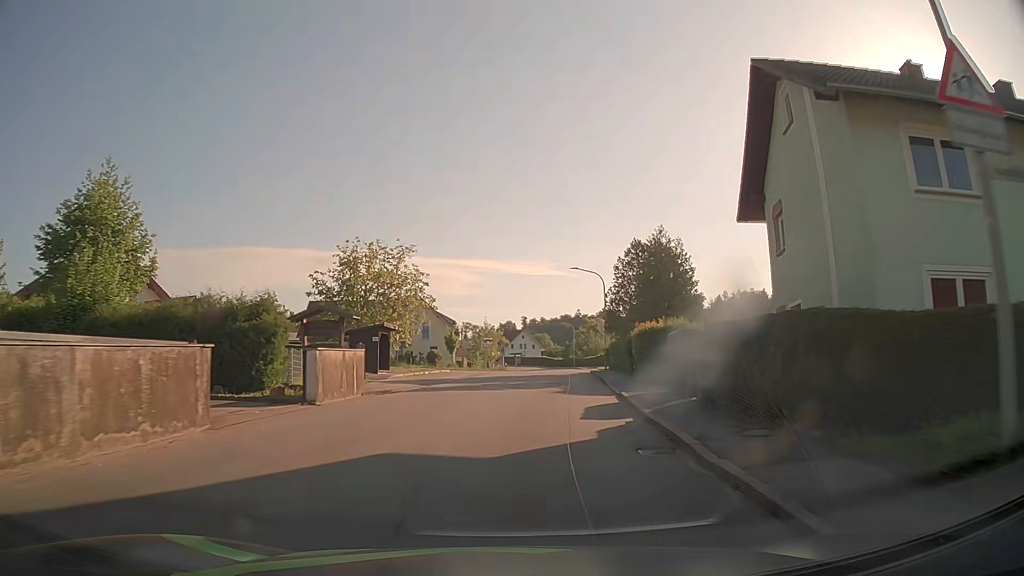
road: tertiary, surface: asphalt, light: Day
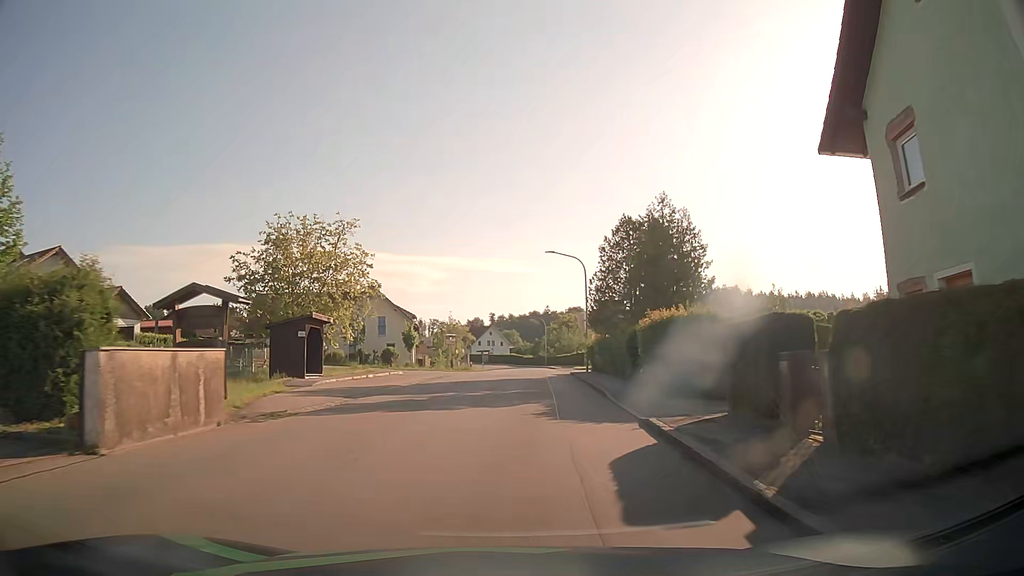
(+0.2, +7.7) m; +3°
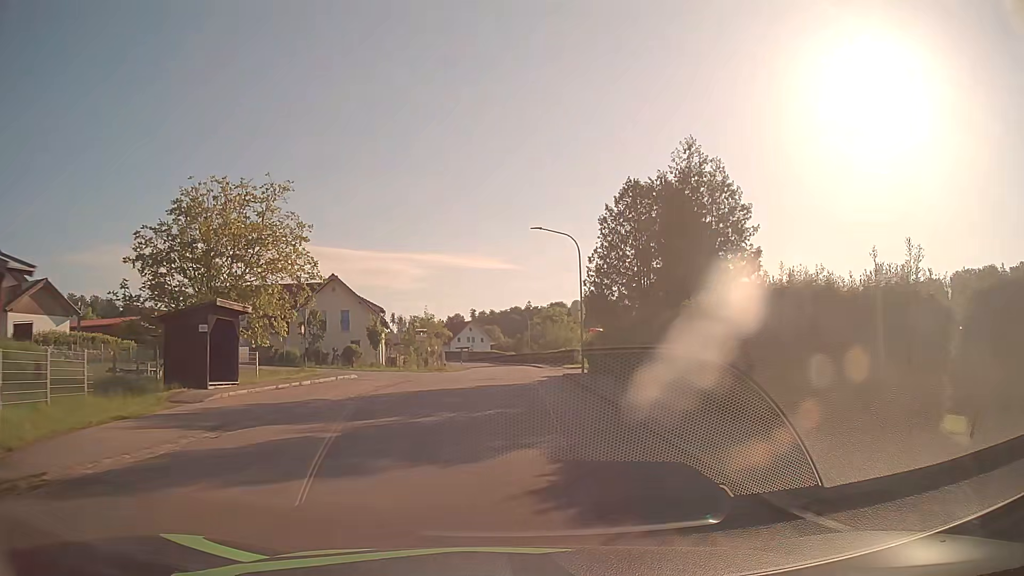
(+0.1, +7.7) m; +2°
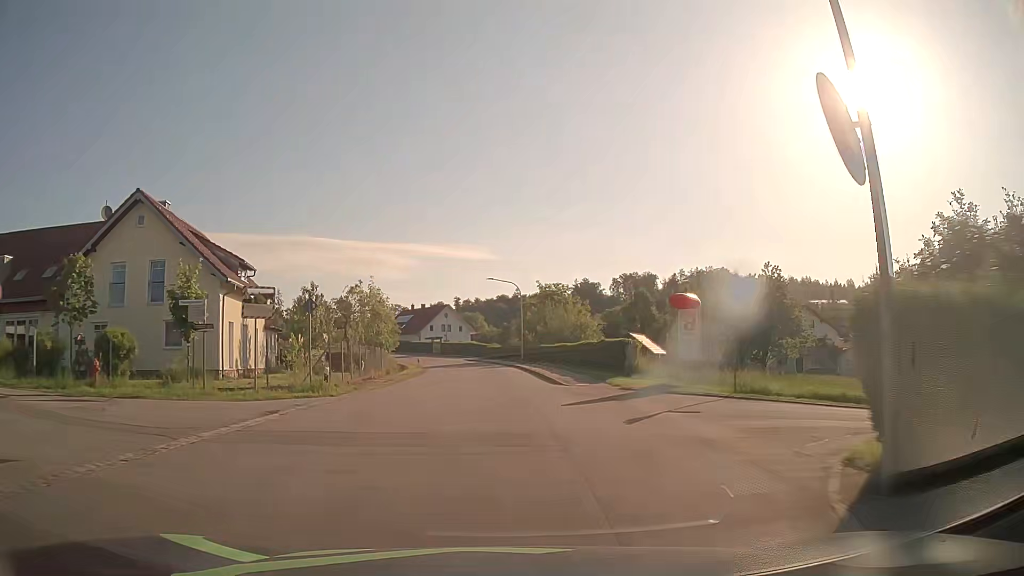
(+0.5, +31.1) m; +1°
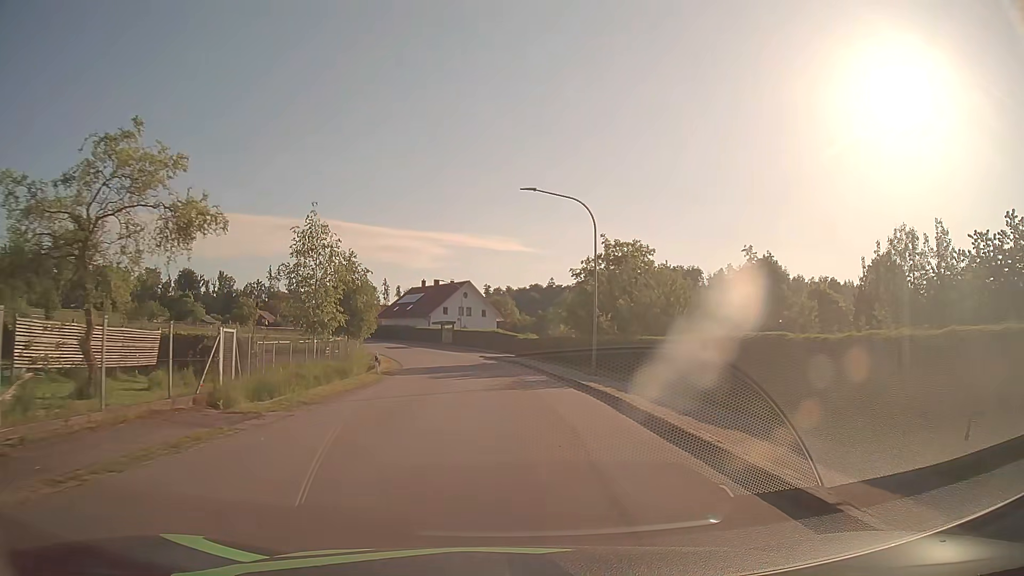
(-0.8, +31.1) m; -3°
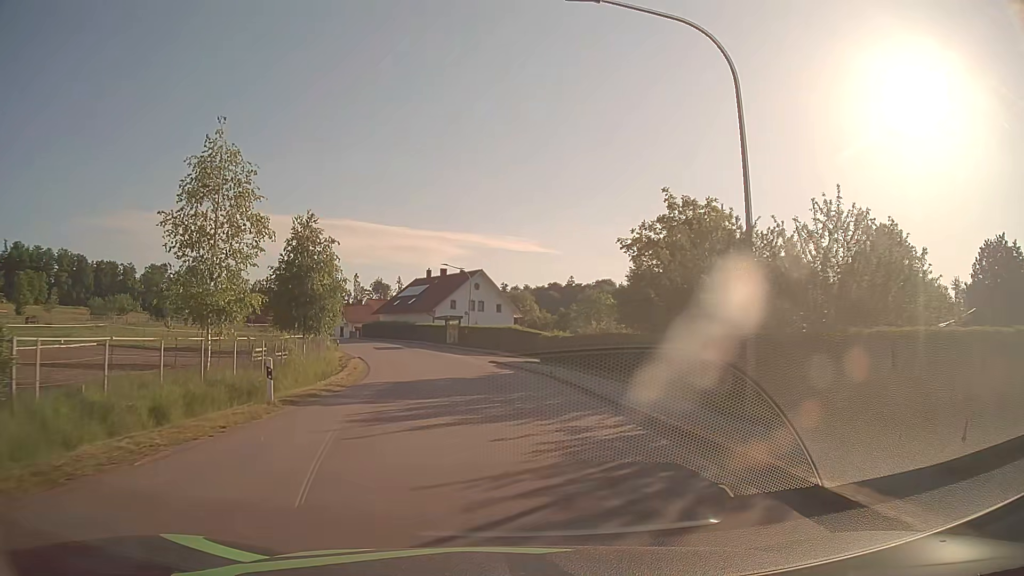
(-0.1, +15.5) m; -1°
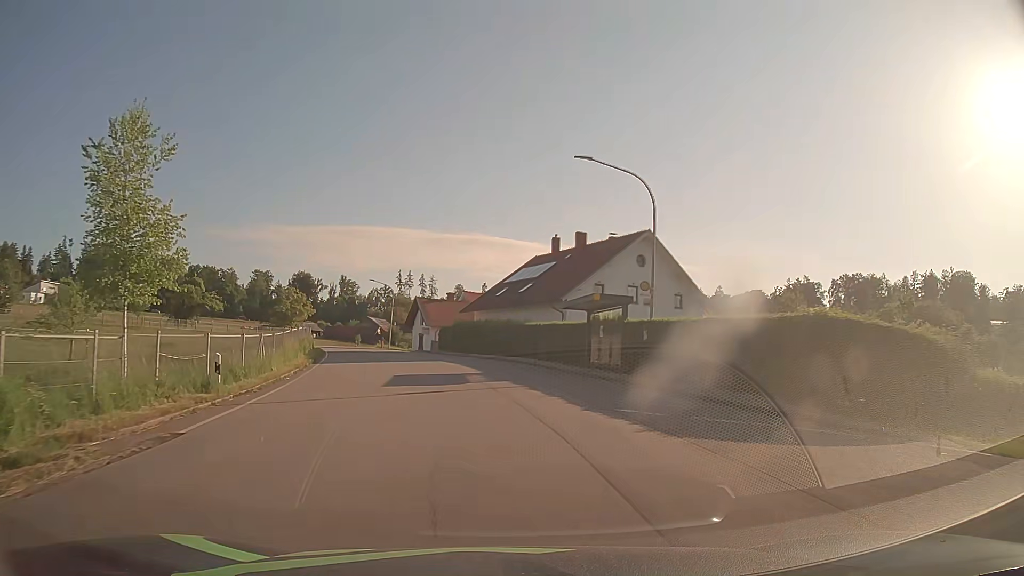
(-3.3, +38.1) m; -11°
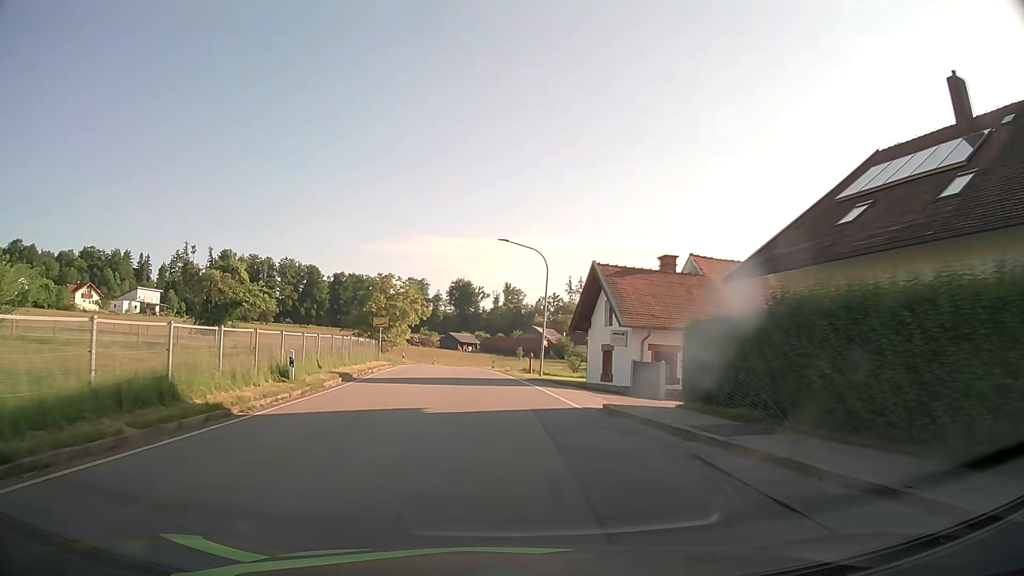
(-5.0, +37.1) m; -15°
(0, +10) (-1, +20) (-1, +30) (-2, +40) (-3, +50) (-4, +60) (-5, +70) (-5, +80) (-5, +90) (-5, +100) m
